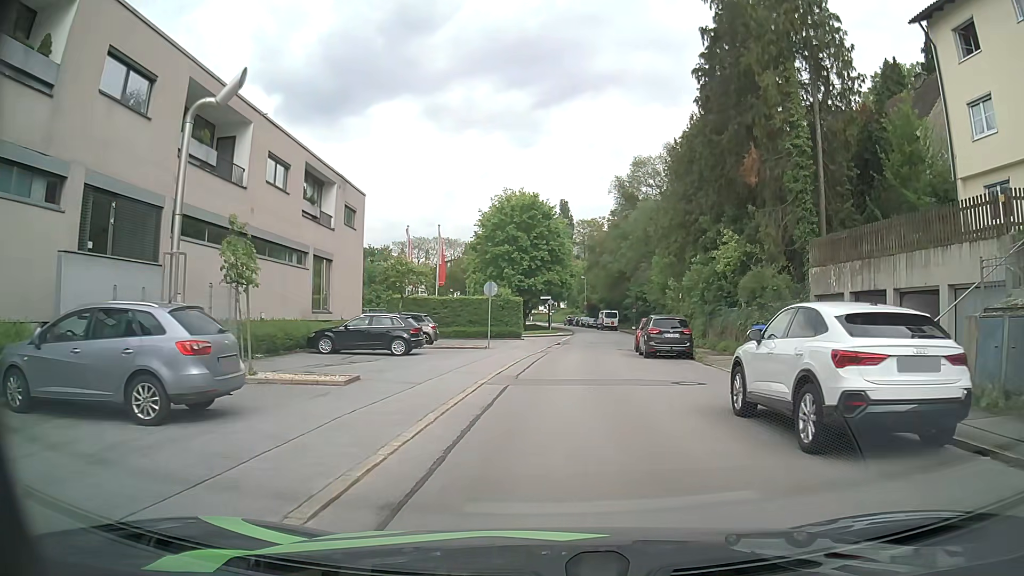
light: Day
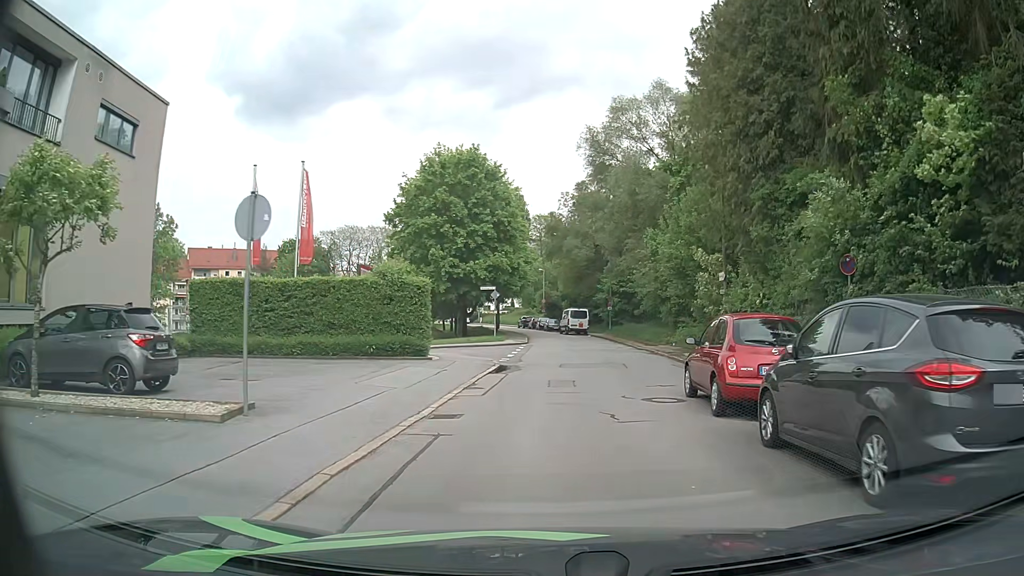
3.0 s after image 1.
(+1.0, +20.1) m; +4°
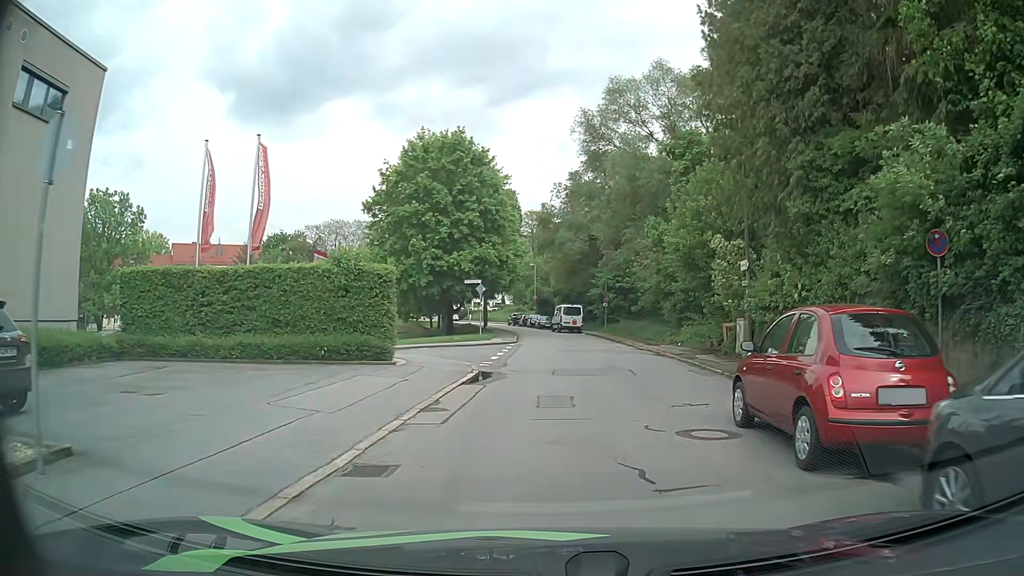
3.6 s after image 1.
(+0.1, +3.9) m; +2°
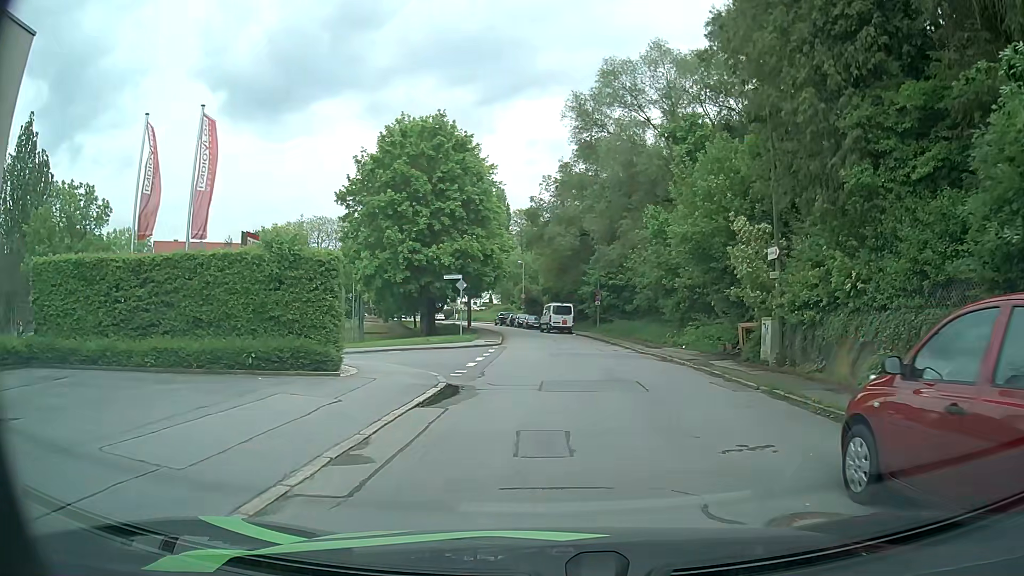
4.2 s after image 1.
(0.0, +3.8) m; -1°
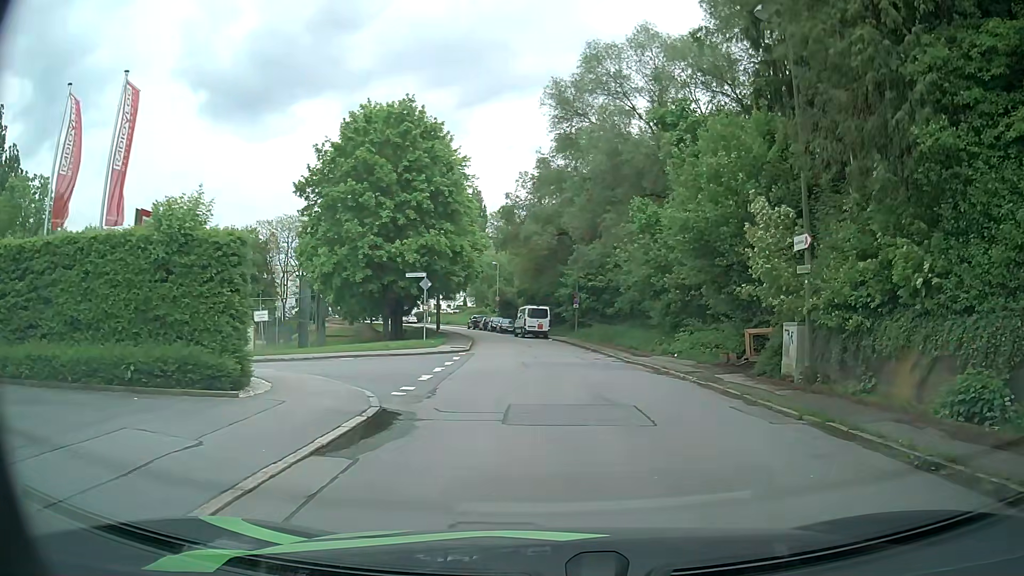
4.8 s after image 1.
(+0.1, +3.6) m; +1°
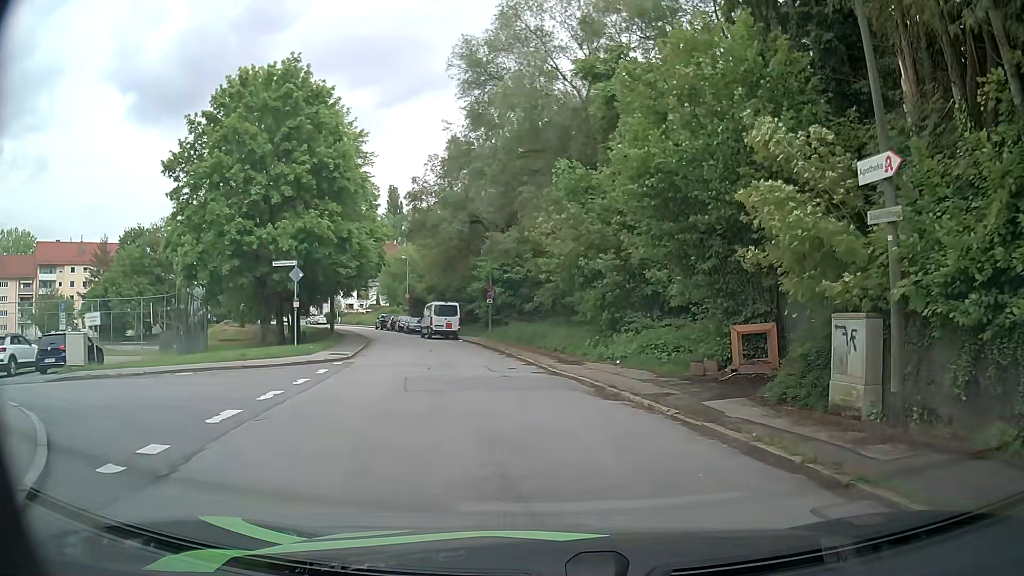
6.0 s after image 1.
(+0.7, +6.6) m; +8°
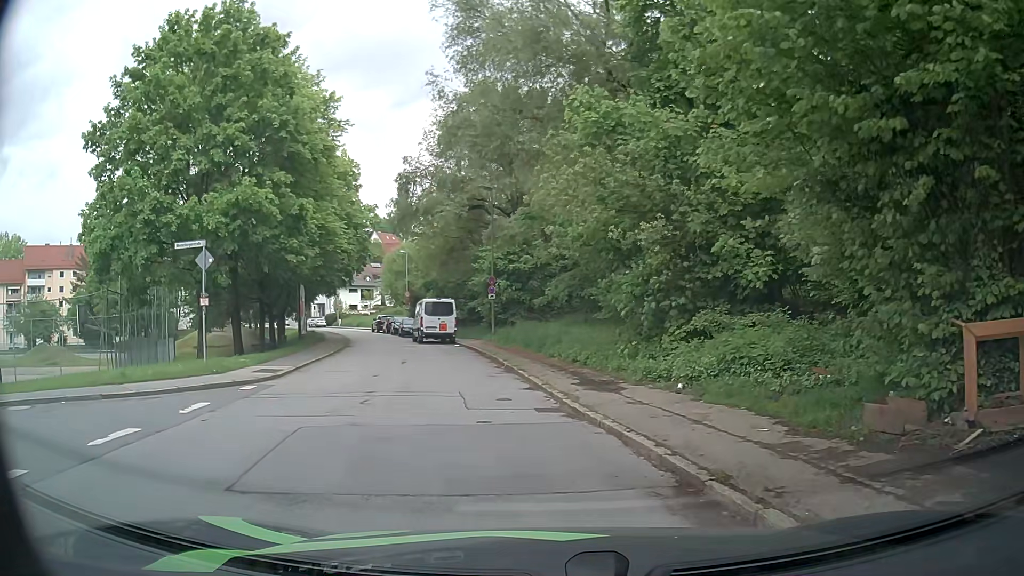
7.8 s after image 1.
(+0.3, +7.6) m; 0°
